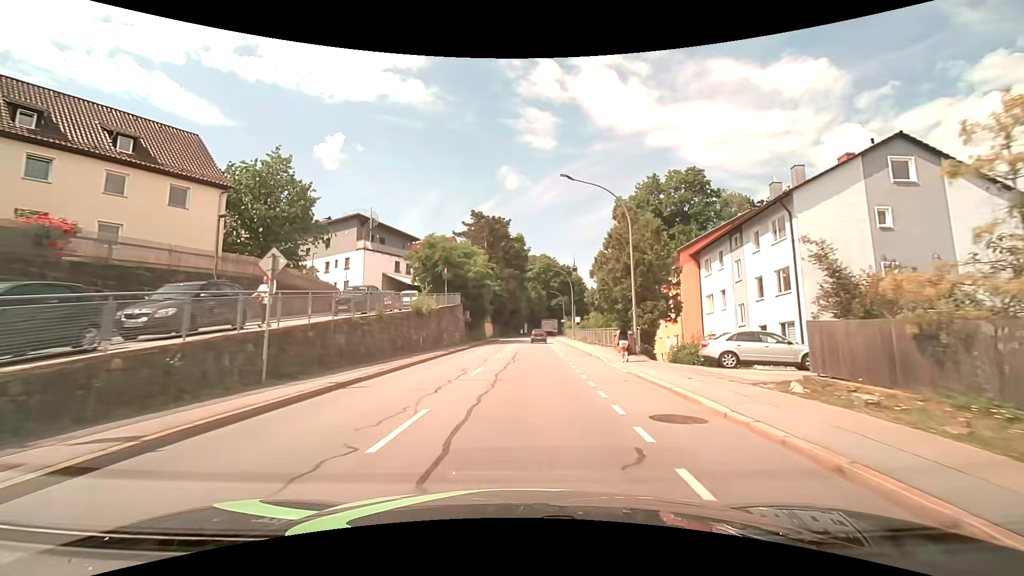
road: tertiary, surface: asphalt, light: Day
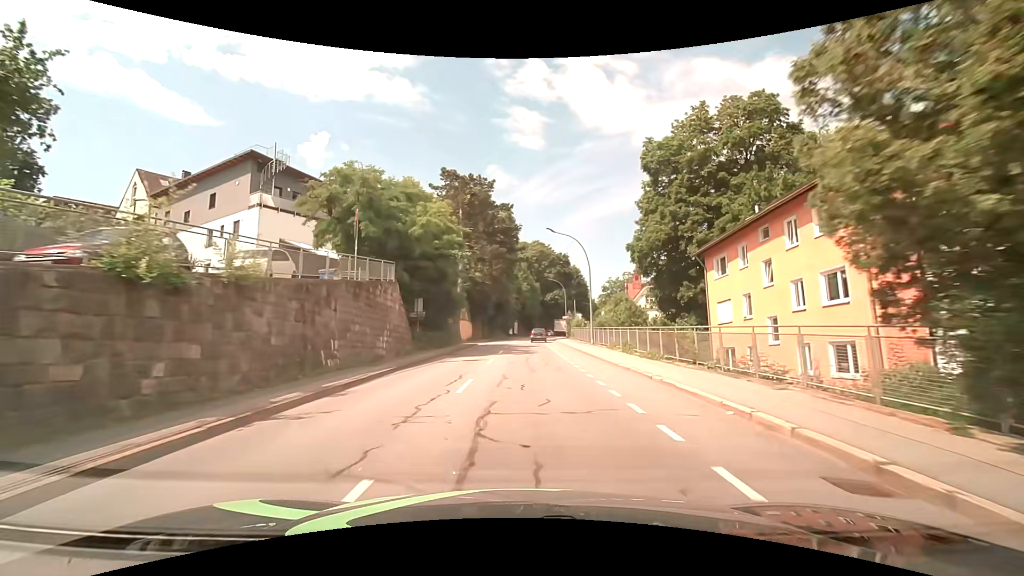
(+0.2, +22.1) m; +1°
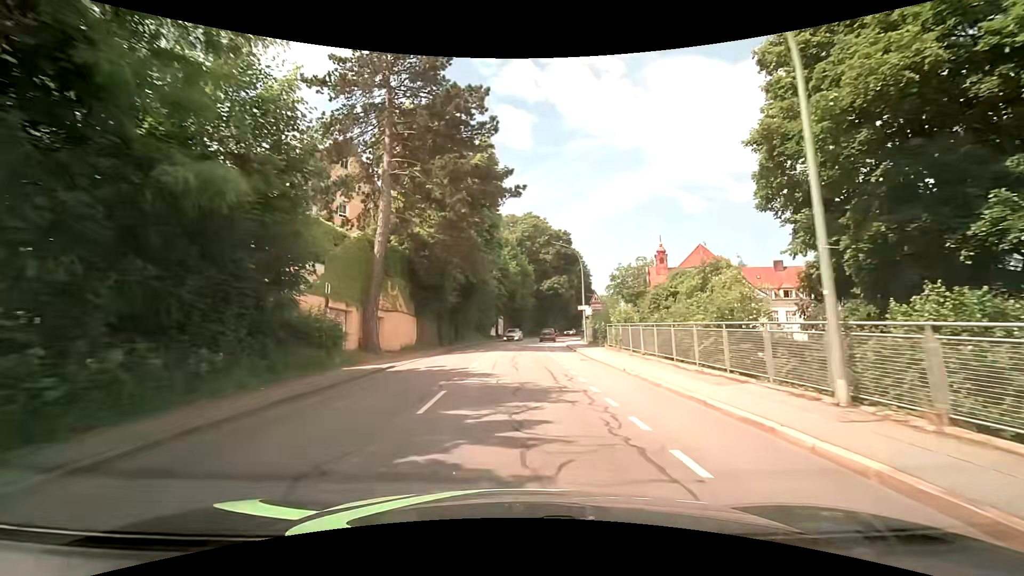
(+0.6, +29.6) m; +1°
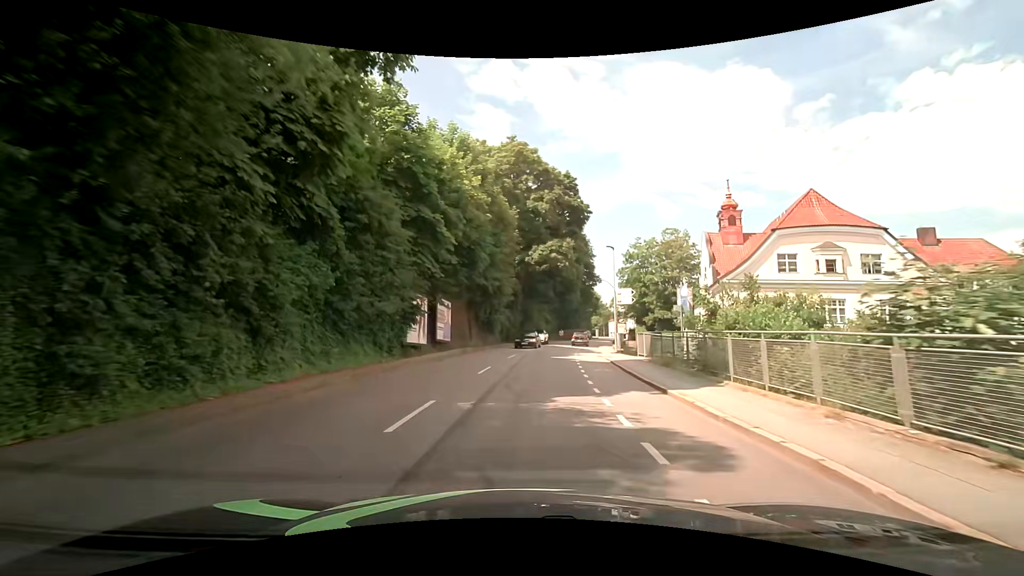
(+1.0, +37.7) m; +4°
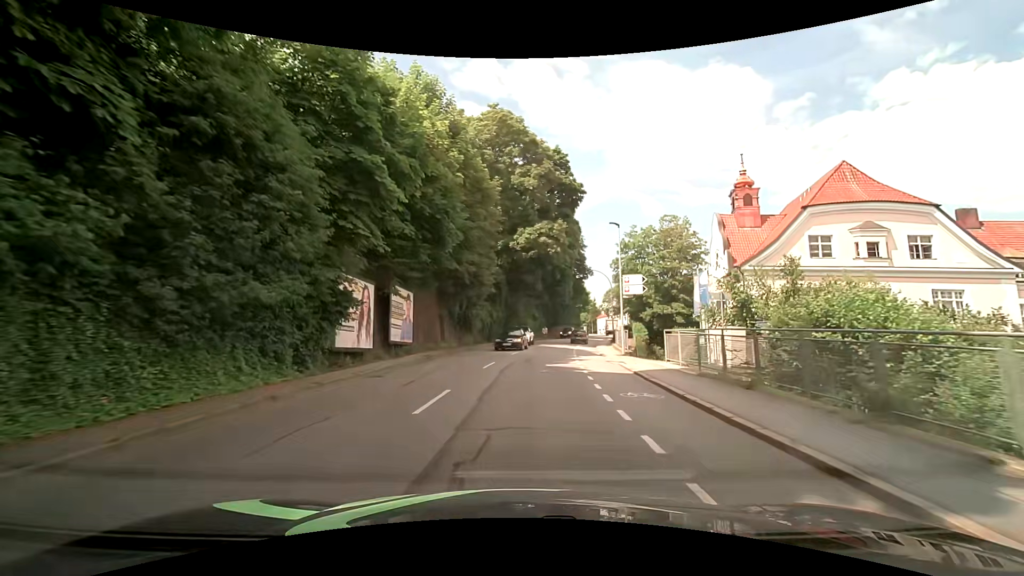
(+0.1, +7.6) m; +1°
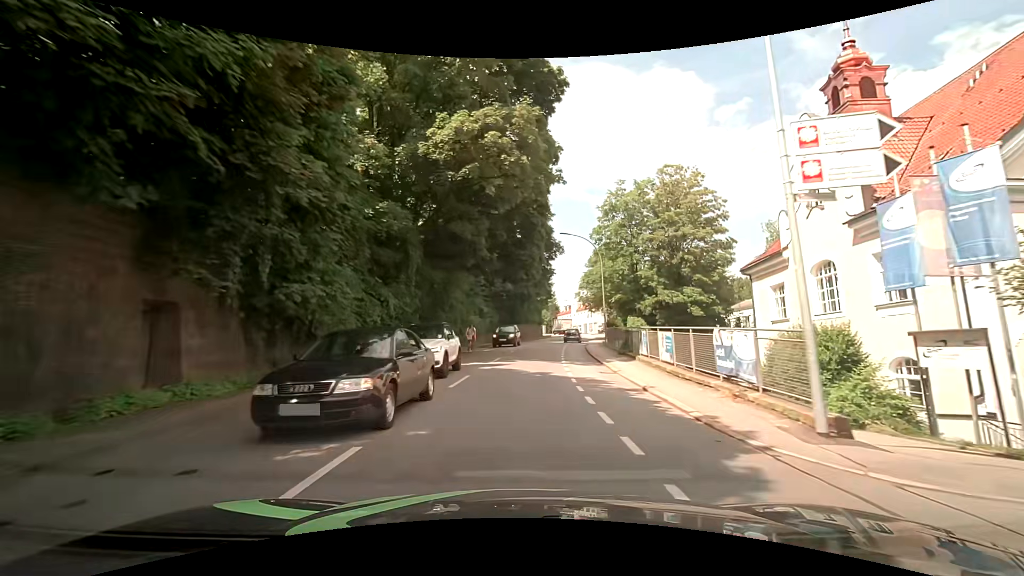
(+1.2, +22.9) m; +6°
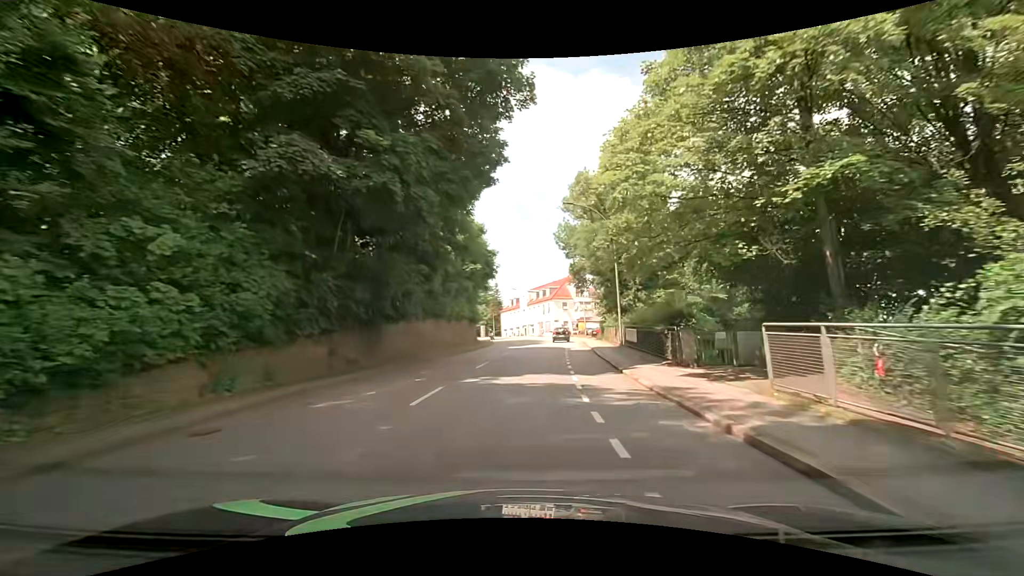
(+1.9, +38.7) m; +6°
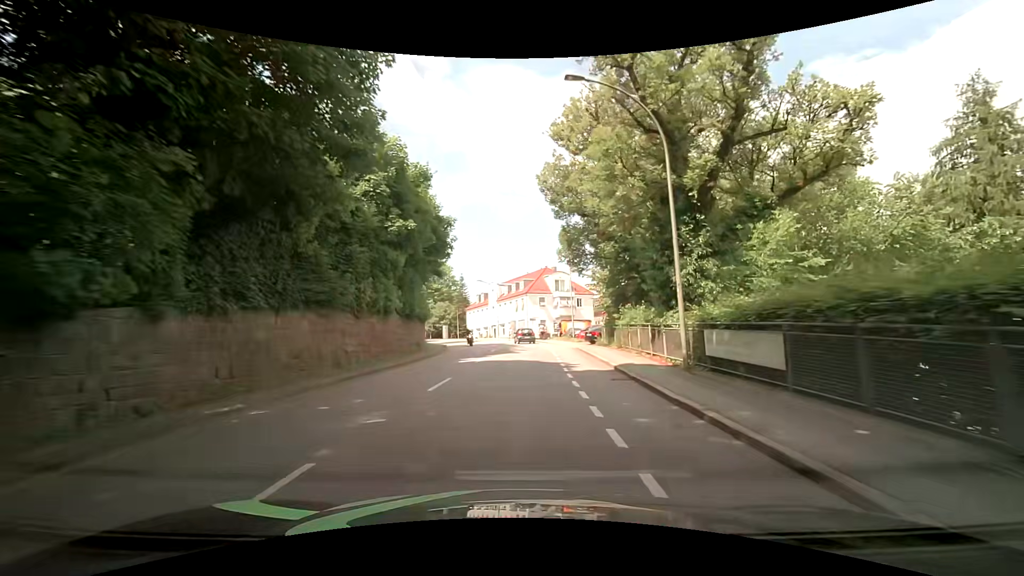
(+0.6, +15.6) m; +4°
(0, +10) (0, +20) (0, +30) (0, +40) (-1, +50) (-3, +60) (-6, +69) (-11, +78) (-16, +87) (-22, +95) m
